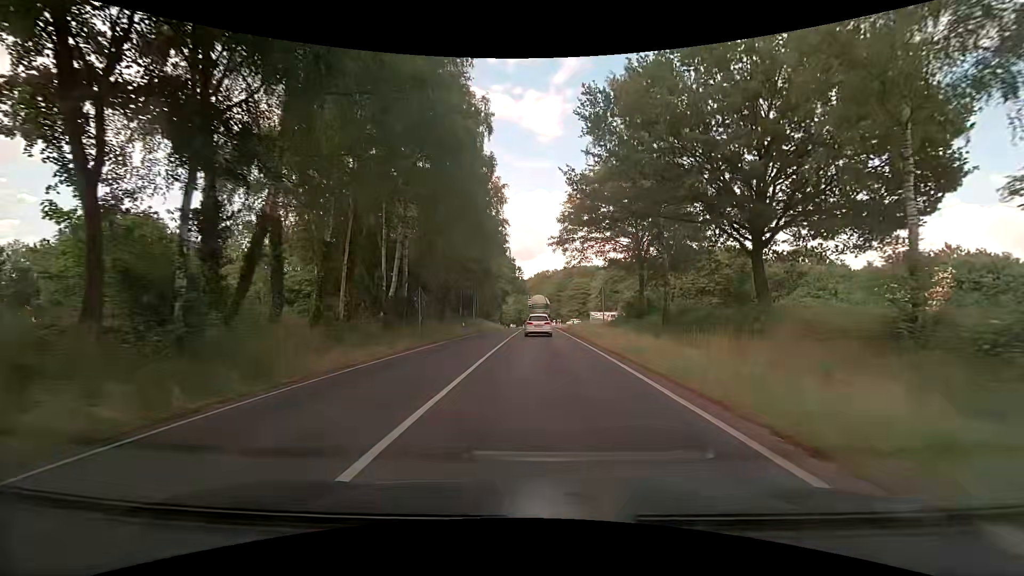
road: primary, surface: asphalt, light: Day
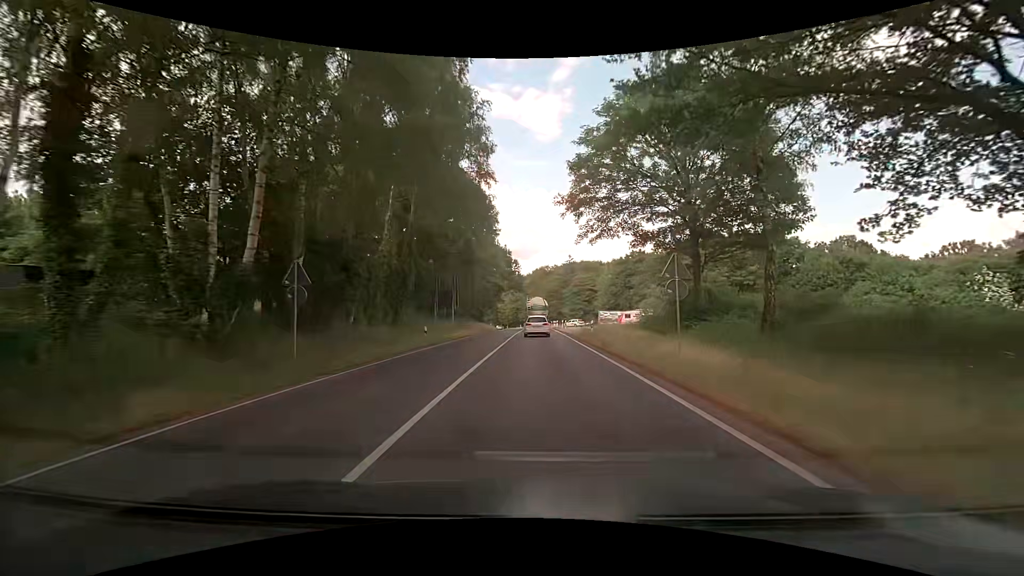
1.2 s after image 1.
(0.0, +15.4) m; -1°
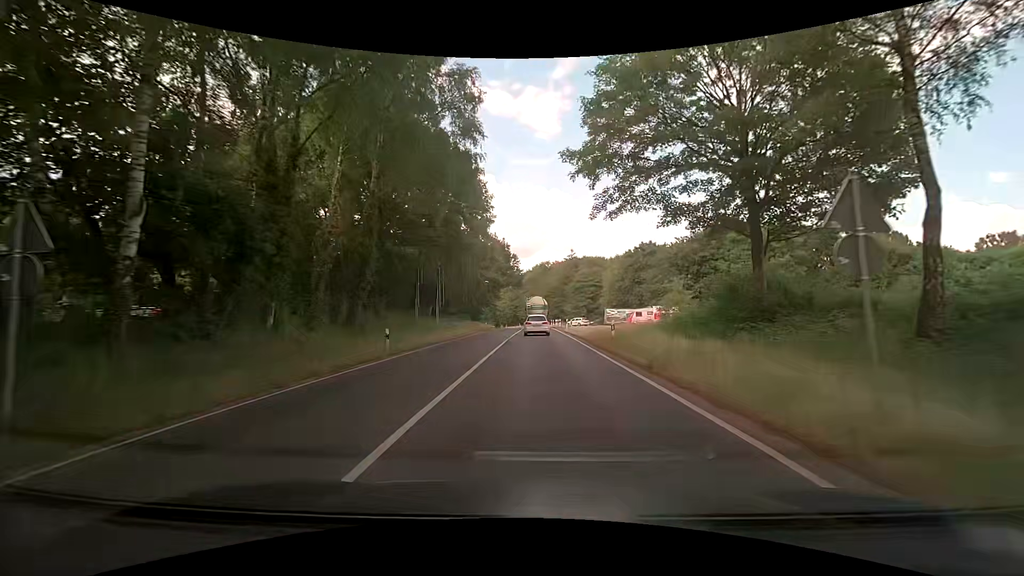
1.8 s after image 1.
(+0.1, +7.9) m; +1°
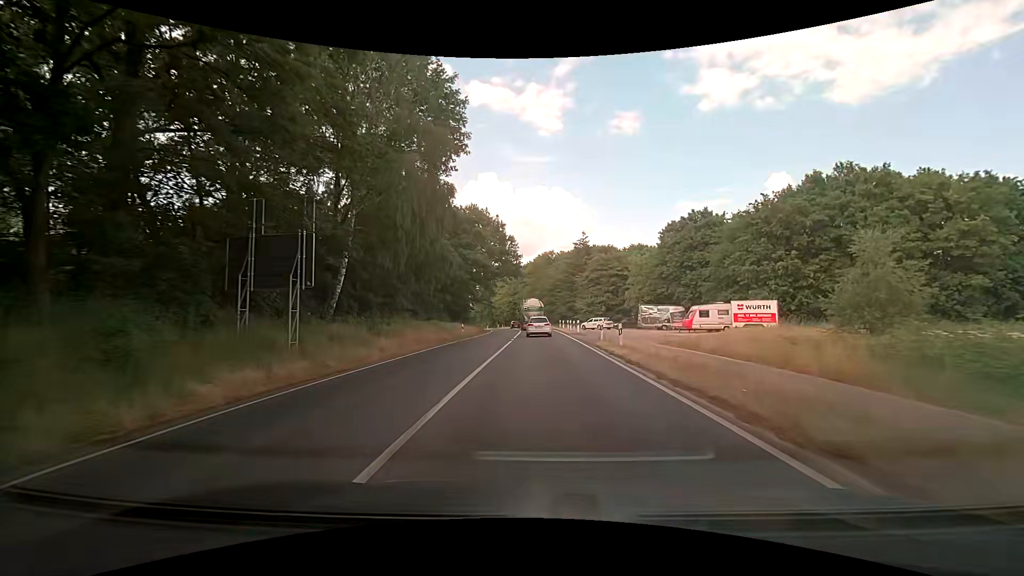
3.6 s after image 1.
(-0.1, +24.9) m; 0°
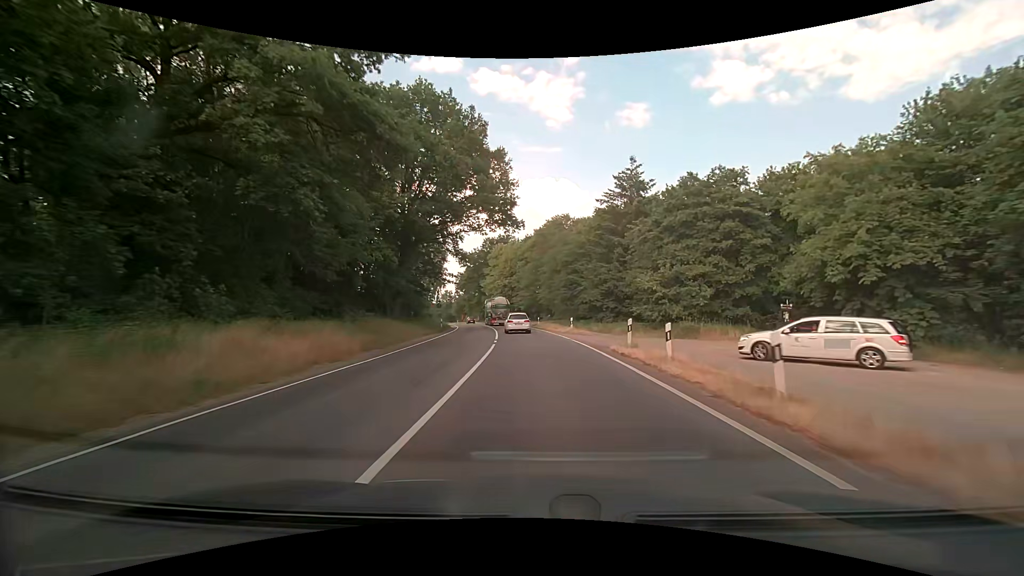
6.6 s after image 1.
(0.0, +44.3) m; -1°
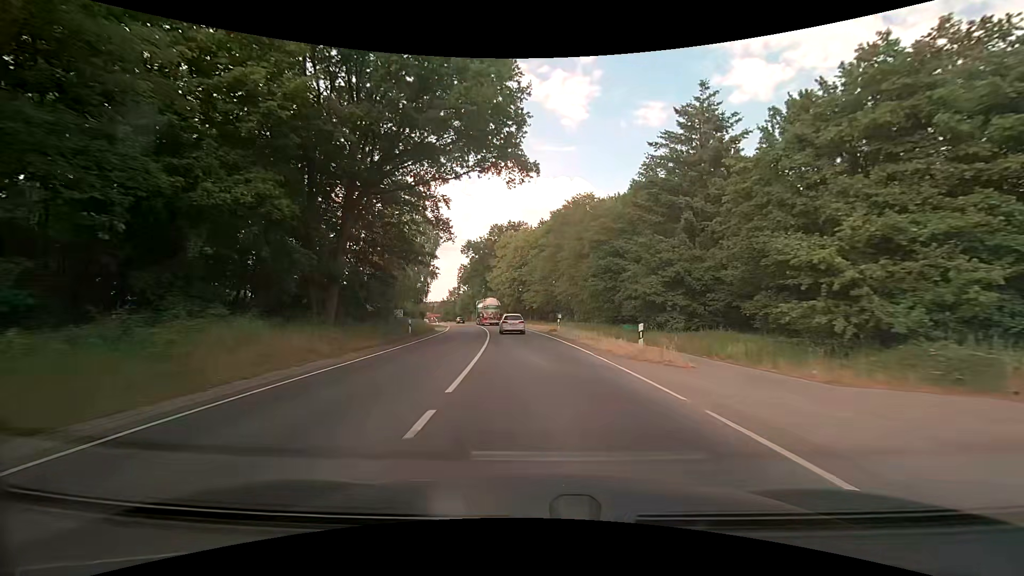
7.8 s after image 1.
(-0.3, +18.1) m; -1°
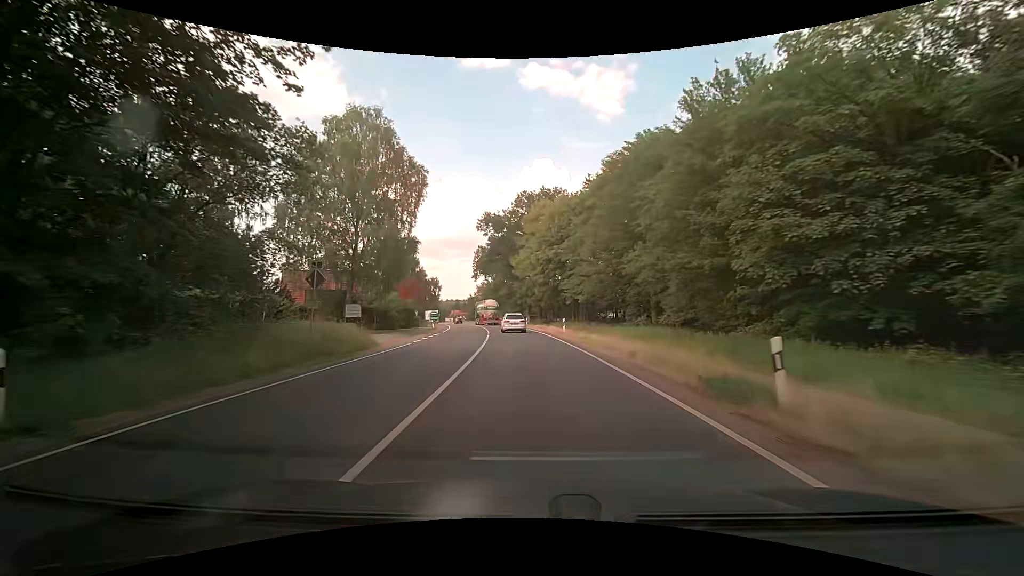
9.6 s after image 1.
(-0.8, +28.0) m; -4°
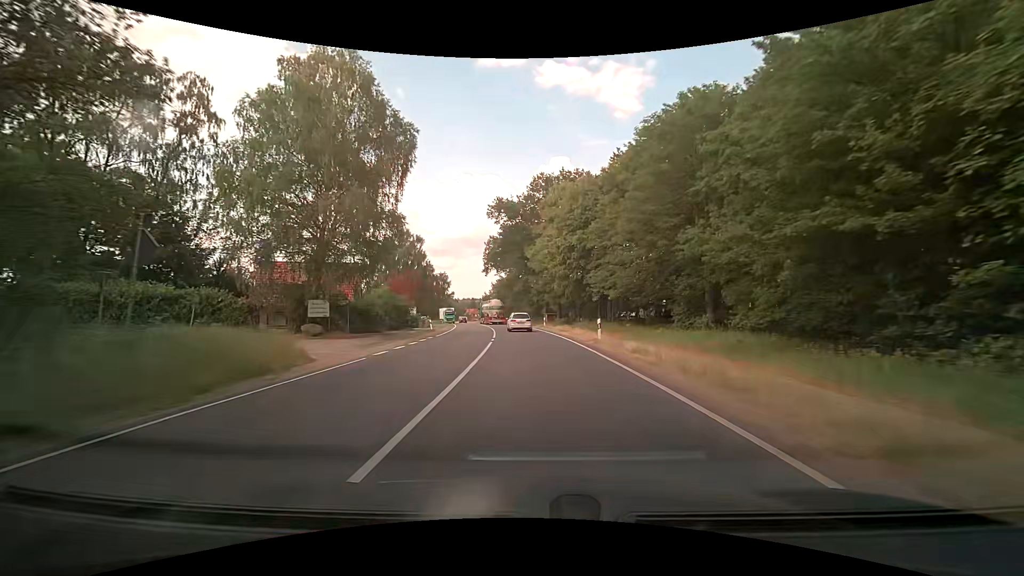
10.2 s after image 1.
(-0.1, +9.6) m; -2°
(0, +10) (0, +20) (-1, +30) (-2, +40) (-3, +50) (-4, +60) (-5, +70) (-7, +80) (-9, +89) (-11, +99) m
